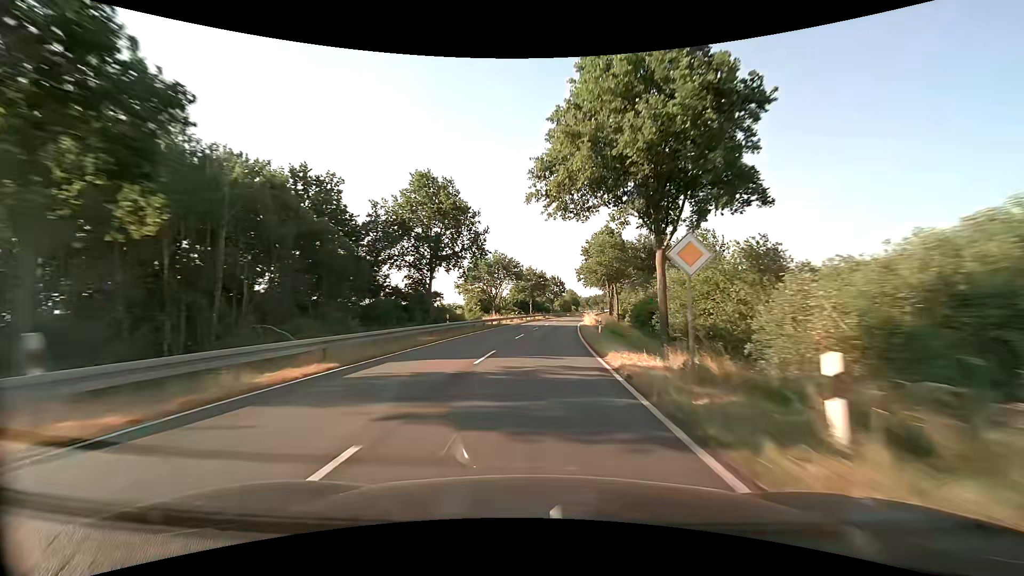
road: secondary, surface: asphalt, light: Day
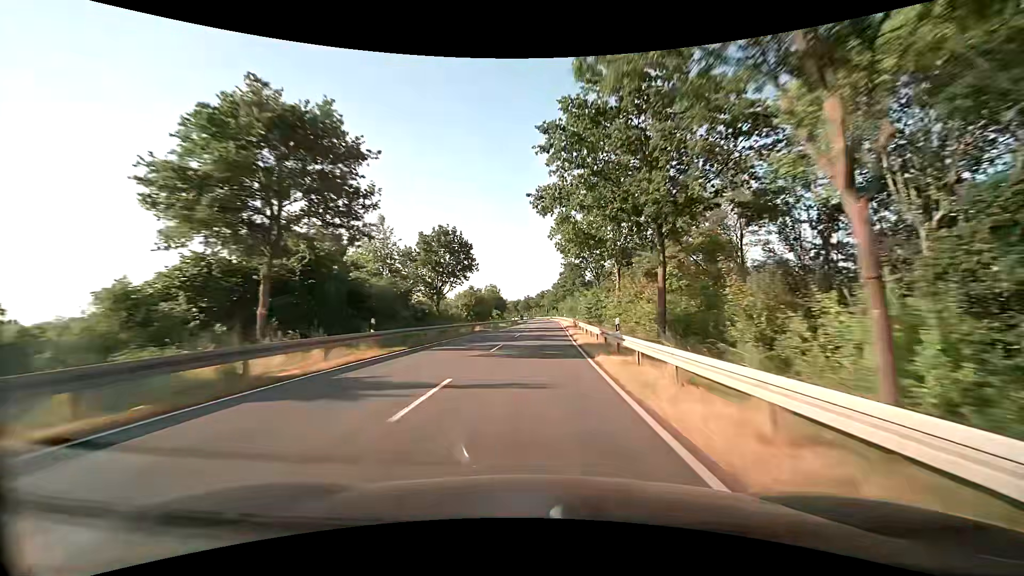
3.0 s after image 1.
(+6.5, +78.6) m; +9°
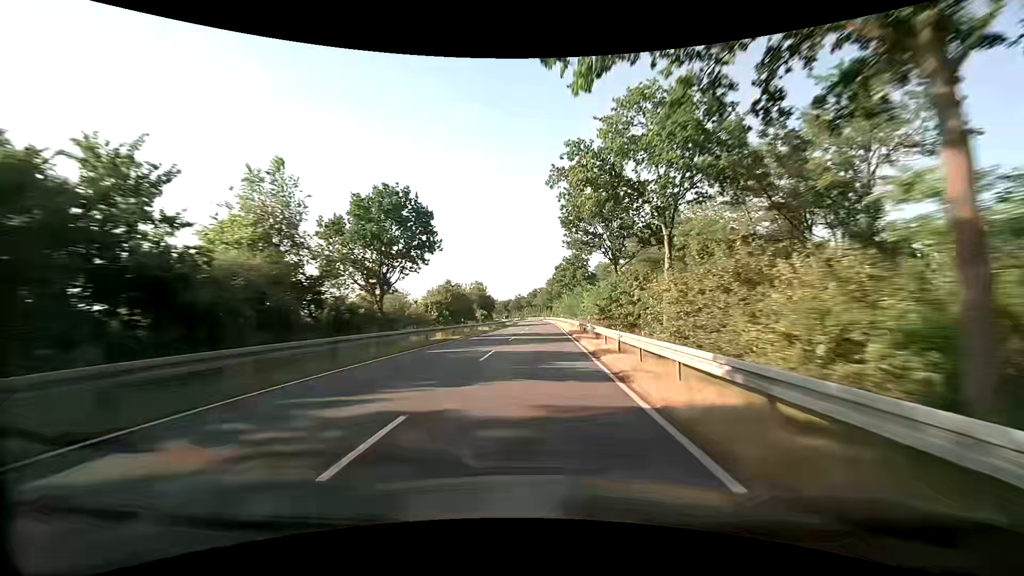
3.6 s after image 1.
(+0.1, +15.8) m; +1°
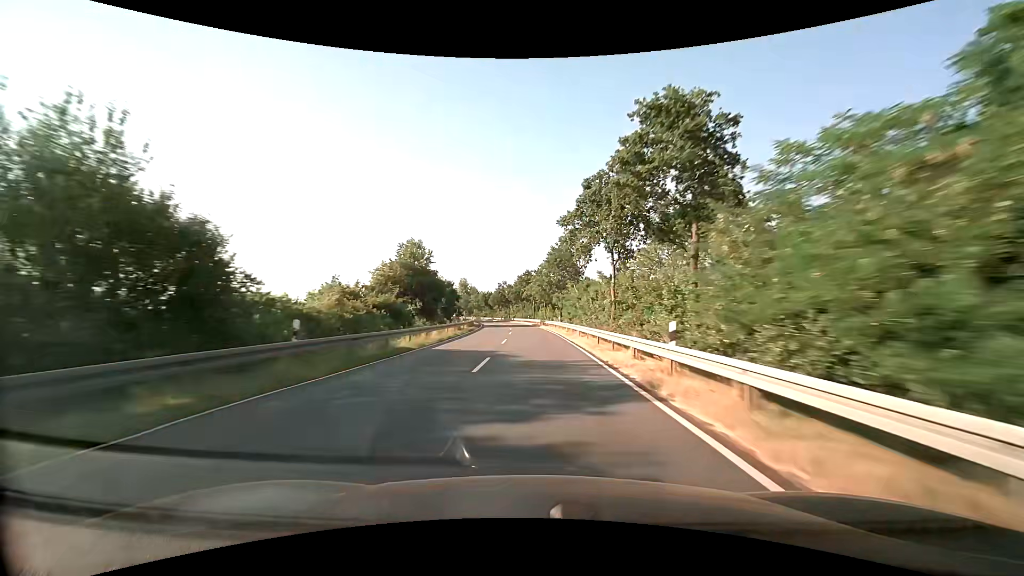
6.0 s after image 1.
(+0.5, +63.2) m; 0°
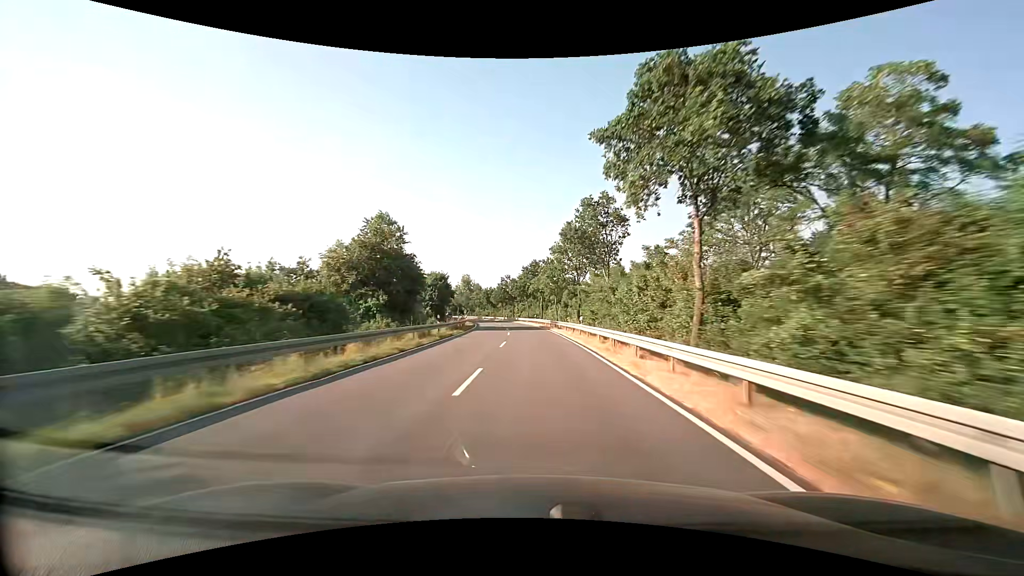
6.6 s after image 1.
(0.0, +15.8) m; 0°
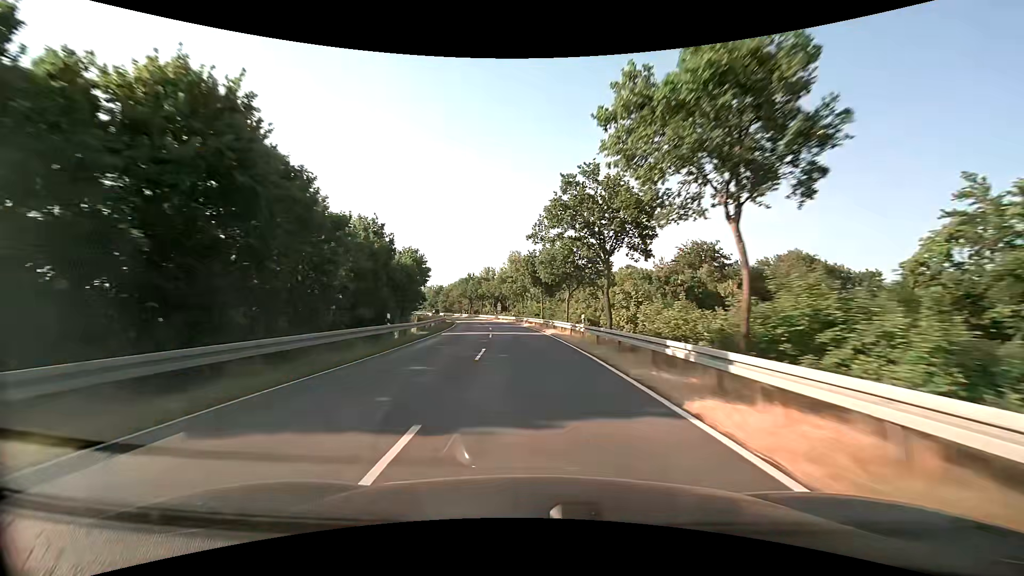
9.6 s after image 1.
(-4.5, +78.8) m; -7°
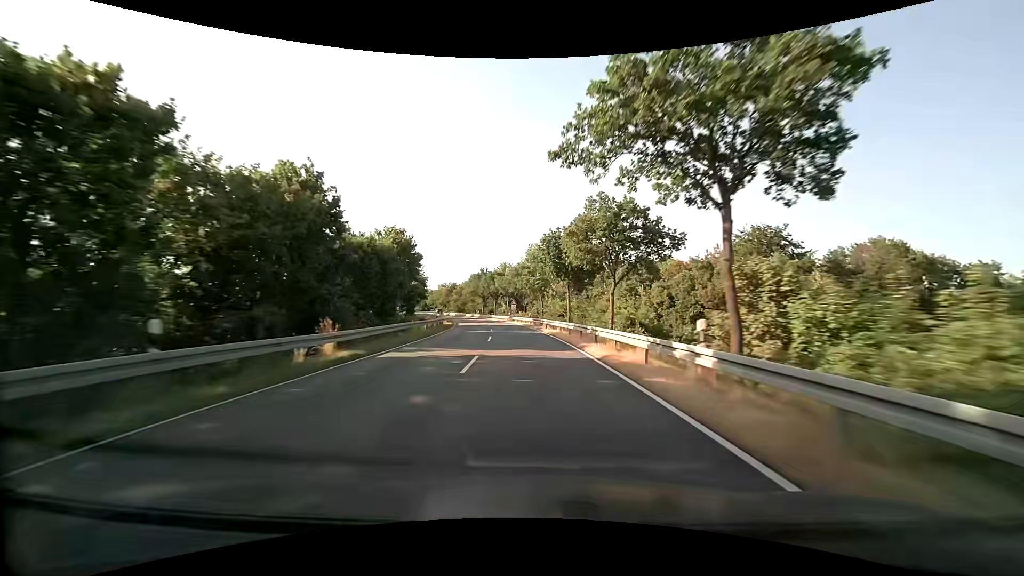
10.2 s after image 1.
(-0.4, +15.1) m; -3°
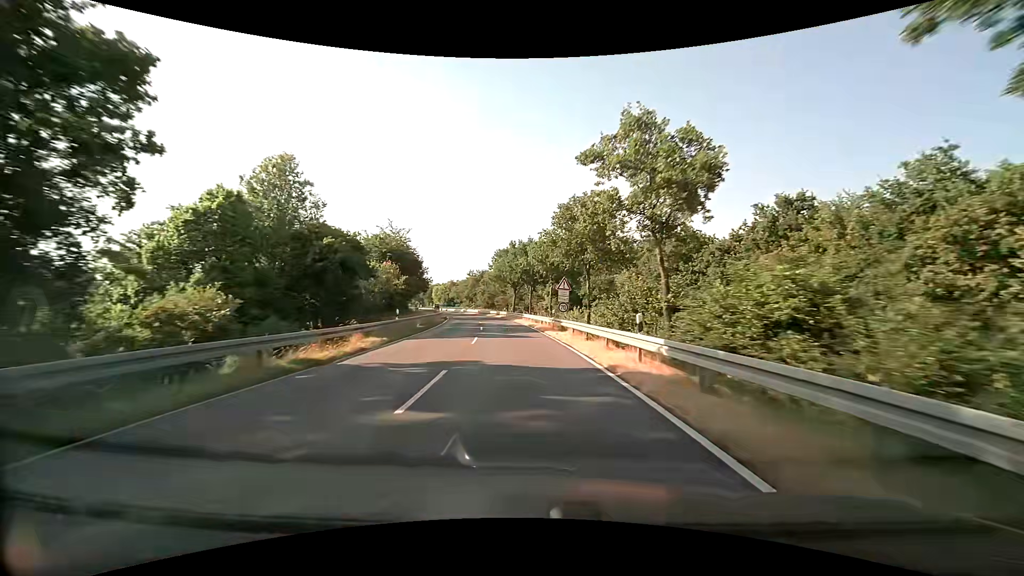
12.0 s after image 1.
(-1.9, +40.0) m; -5°
(0, +10) (-1, +20) (-1, +30) (-2, +40) (-4, +50) (-5, +60) (-7, +70) (-9, +79) (-11, +89) (-14, +99) m
